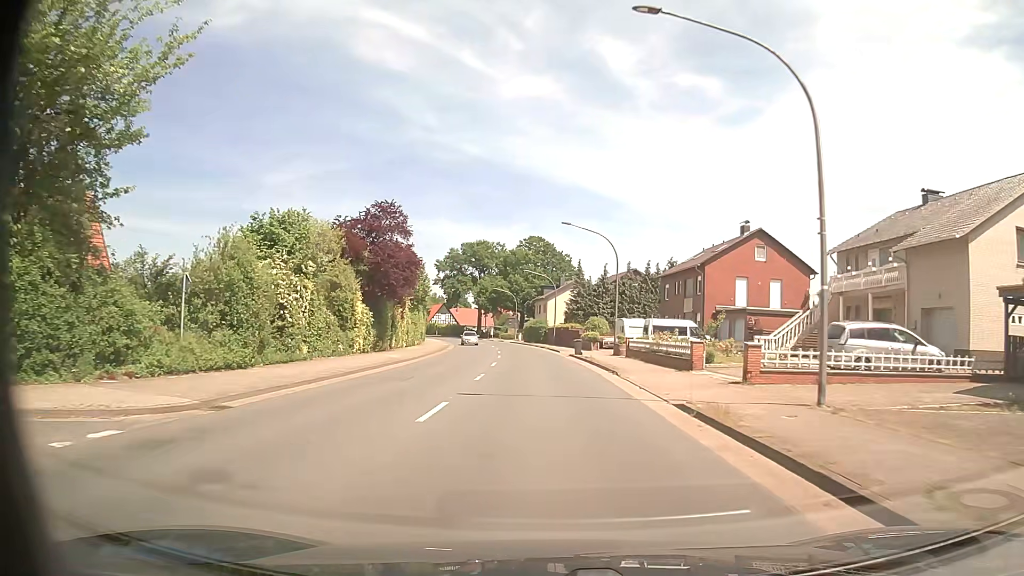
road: secondary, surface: asphalt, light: Day
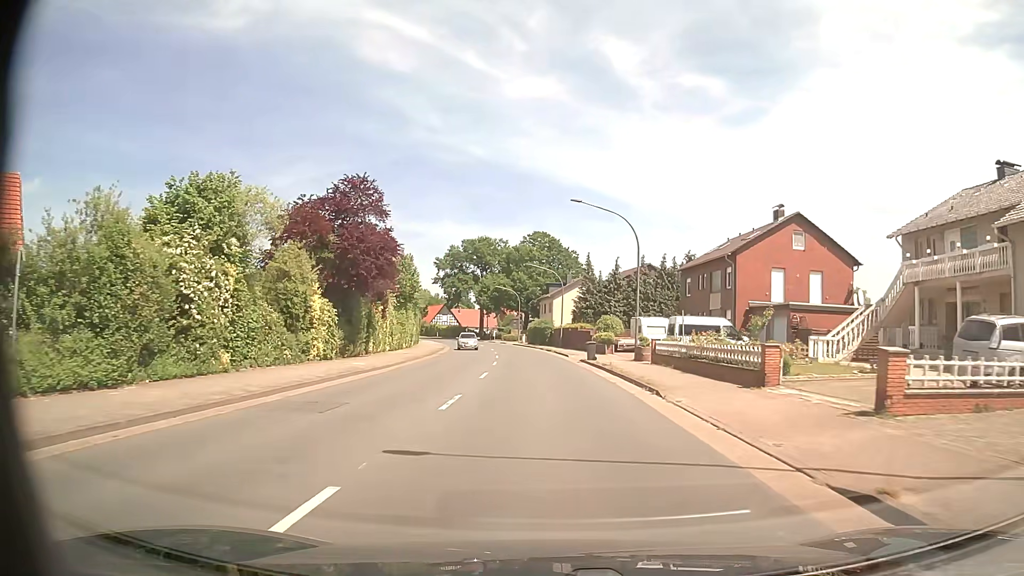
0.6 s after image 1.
(0.0, +7.3) m; 0°
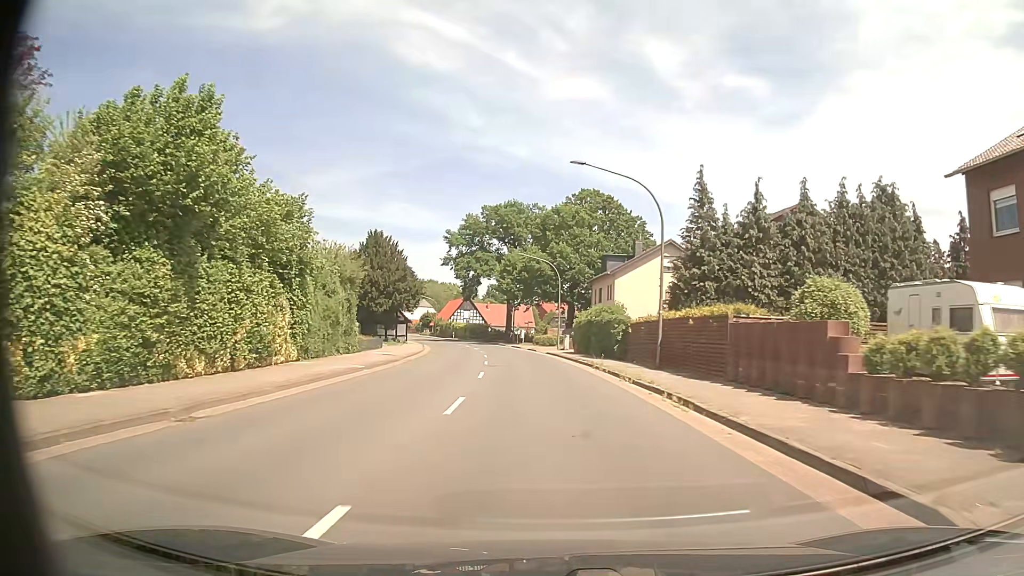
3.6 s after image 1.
(-1.3, +37.3) m; -4°
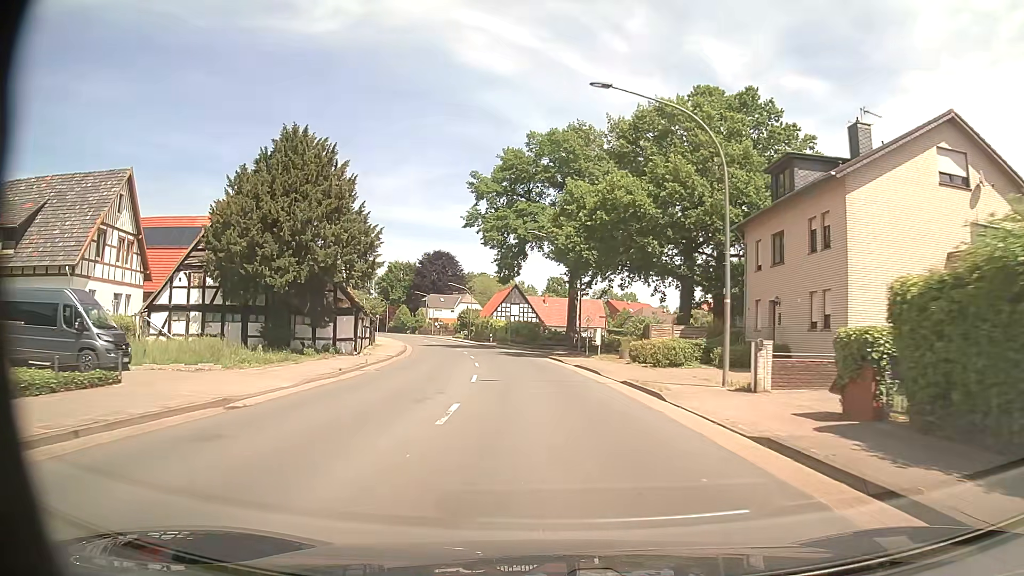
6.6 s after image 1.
(-1.6, +37.8) m; -5°
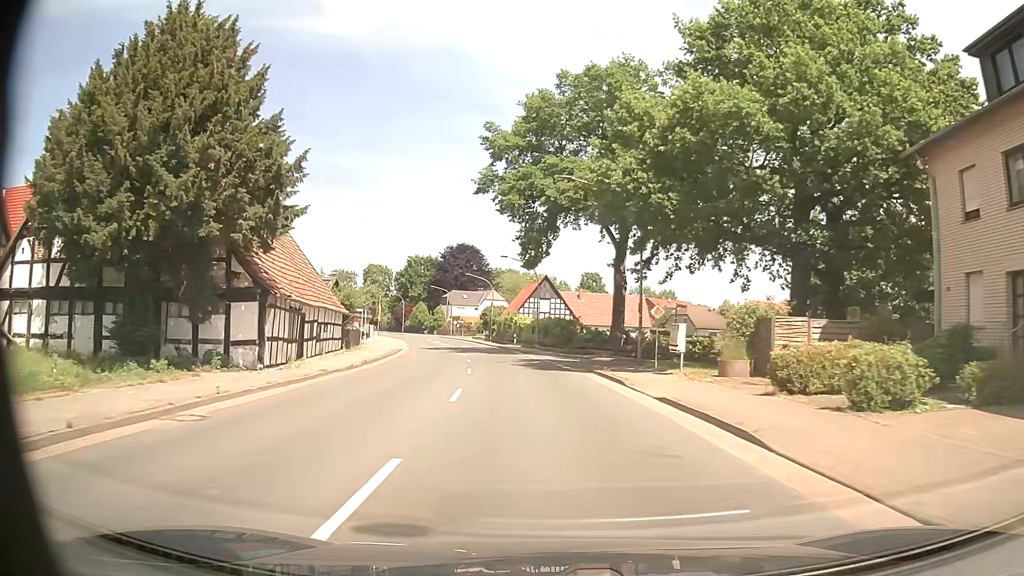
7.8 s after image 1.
(-0.3, +15.2) m; -3°
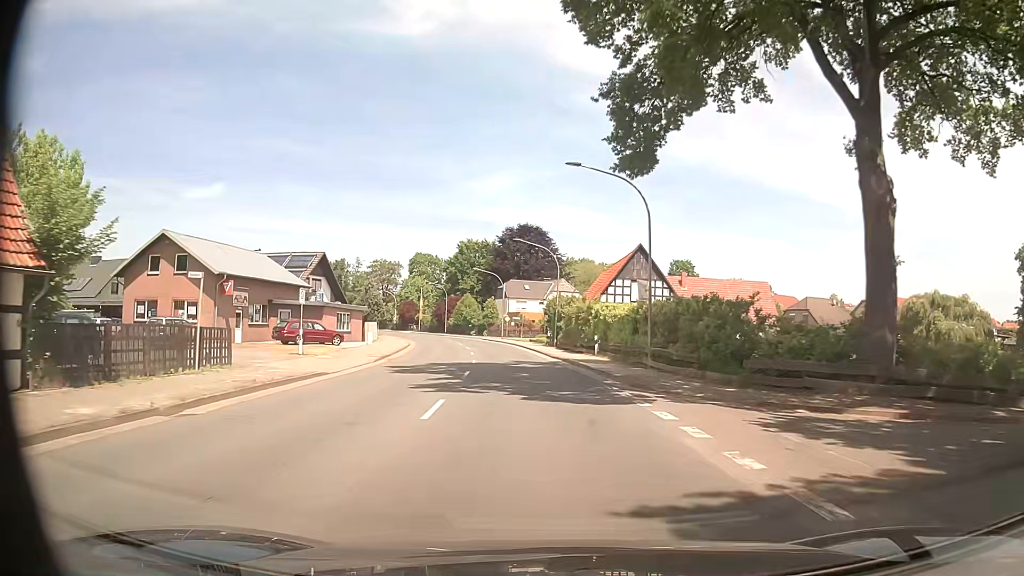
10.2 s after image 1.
(-1.6, +30.4) m; -6°
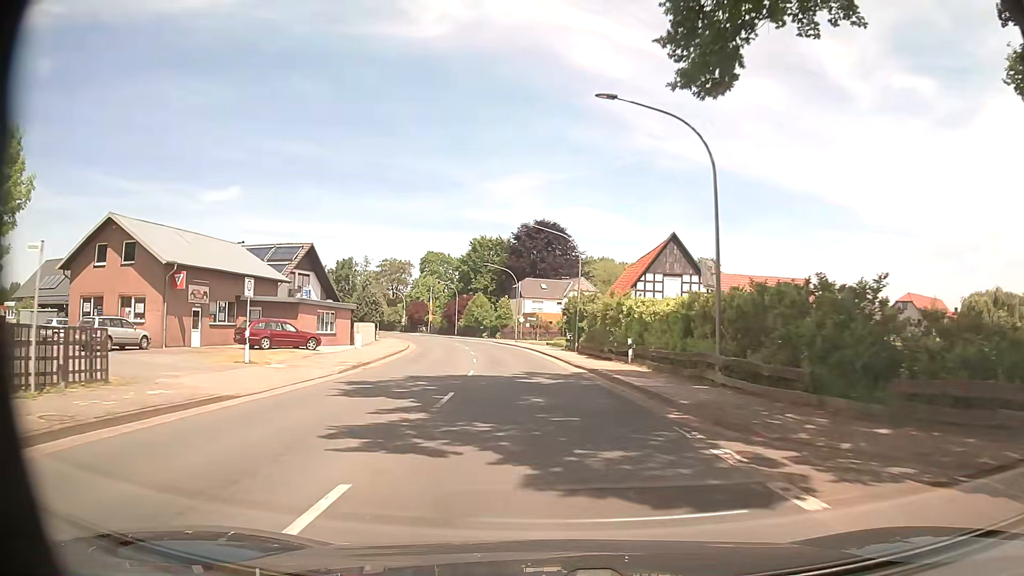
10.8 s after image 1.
(-0.1, +7.6) m; -1°
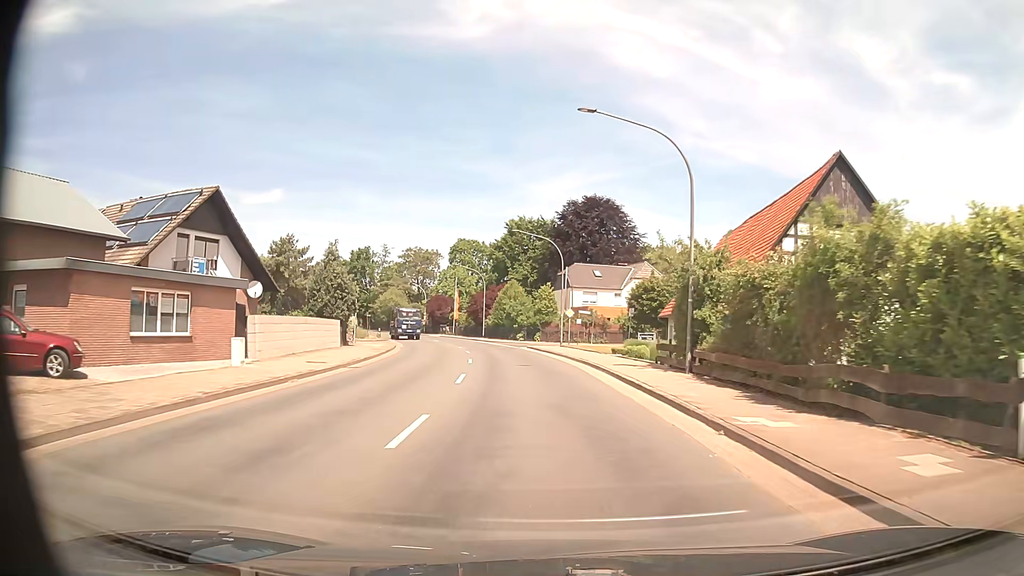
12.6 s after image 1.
(-0.9, +22.8) m; -4°
(0, +10) (-1, +20) (-2, +30) (-3, +40) (-5, +50) (-7, +59) (-10, +69) (-14, +78) (-17, +88) (-22, +97) m
